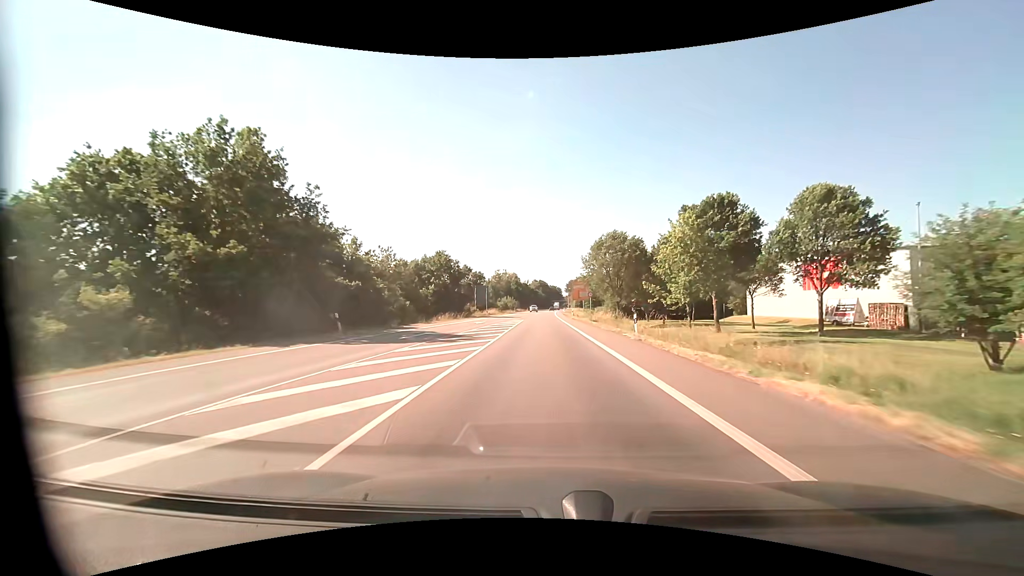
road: primary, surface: asphalt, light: Day
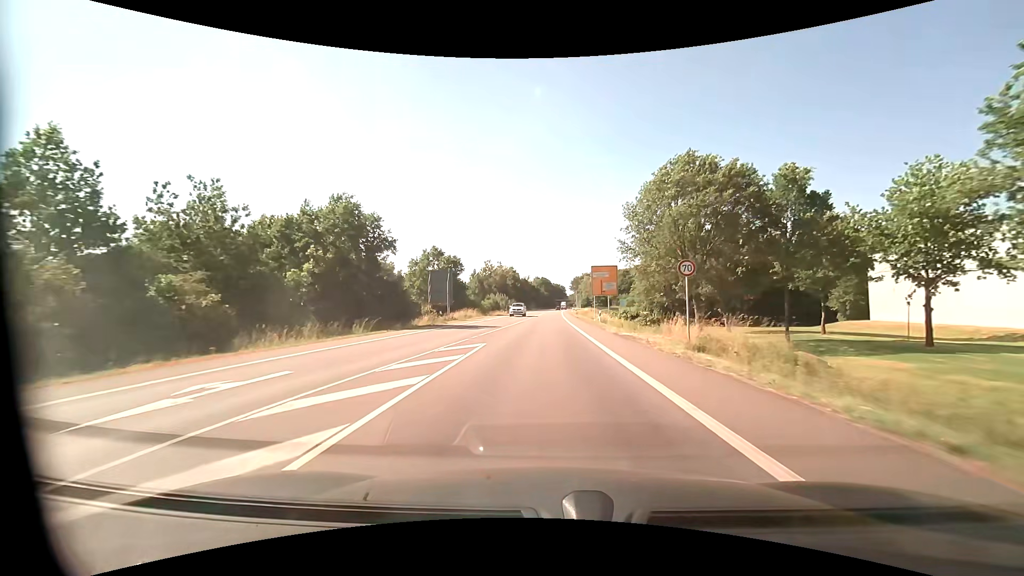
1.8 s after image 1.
(-0.1, +35.0) m; 0°
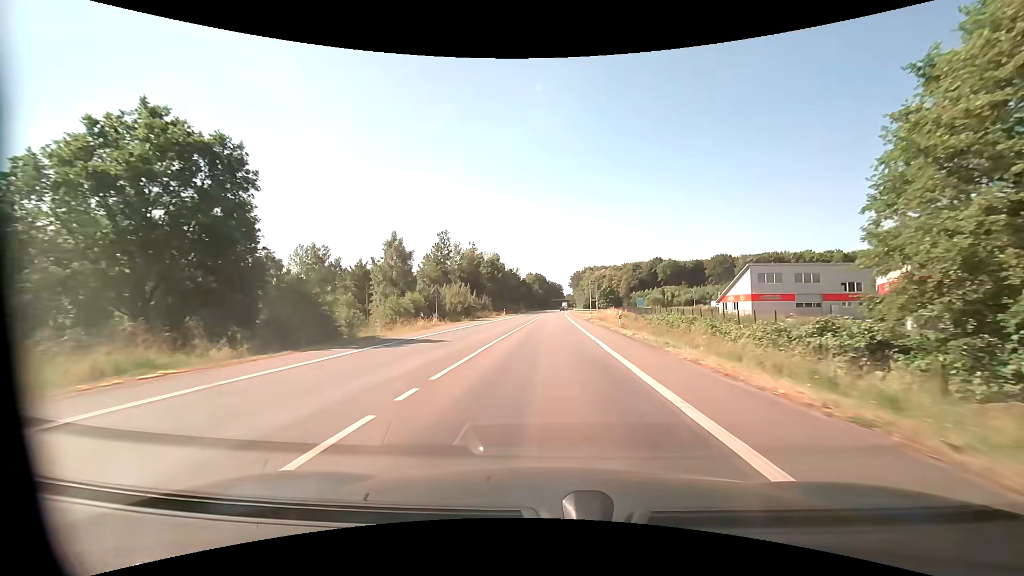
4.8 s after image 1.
(+0.3, +58.4) m; +1°
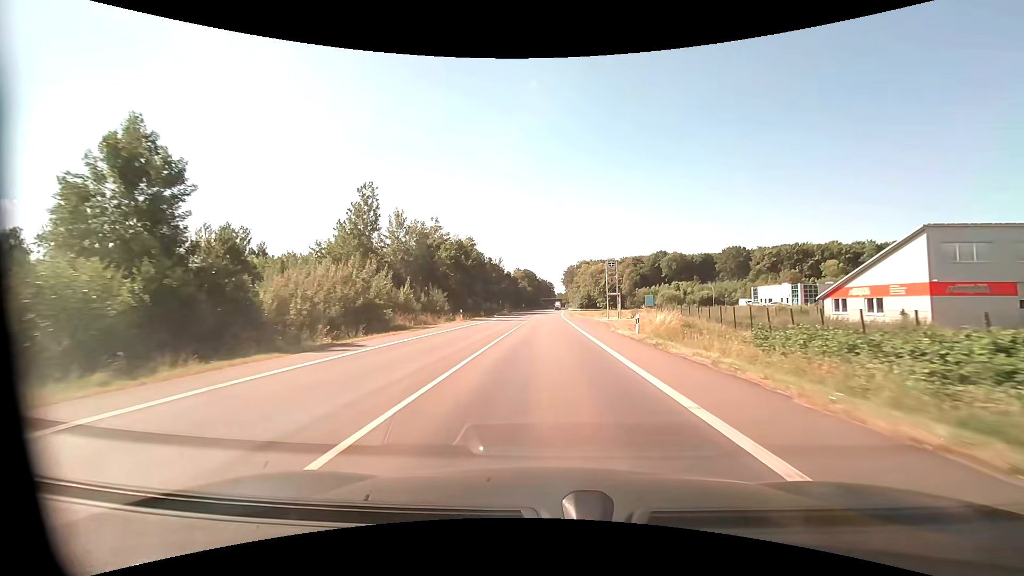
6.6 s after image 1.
(+0.2, +35.0) m; +1°
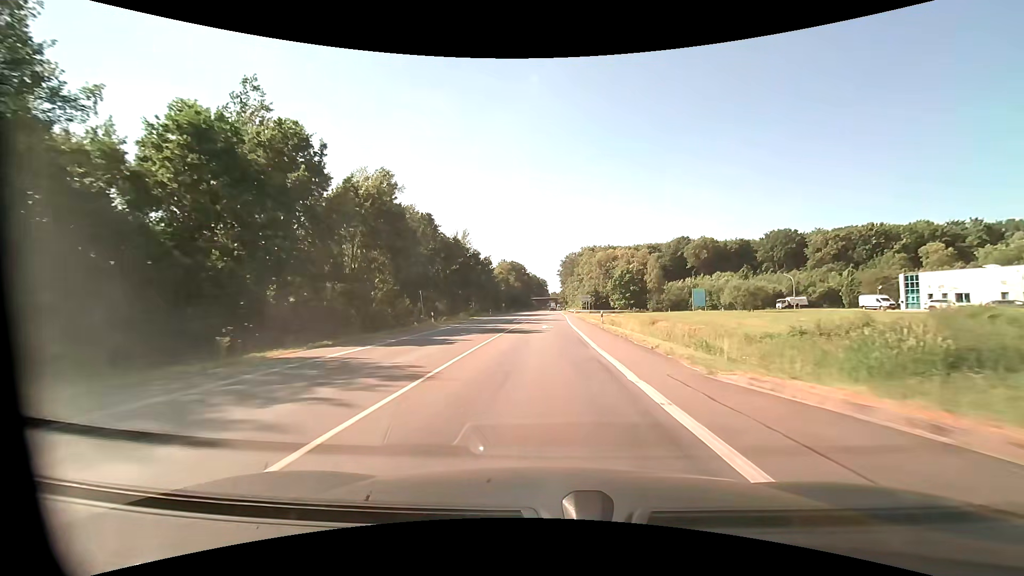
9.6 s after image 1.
(+0.5, +58.1) m; +1°
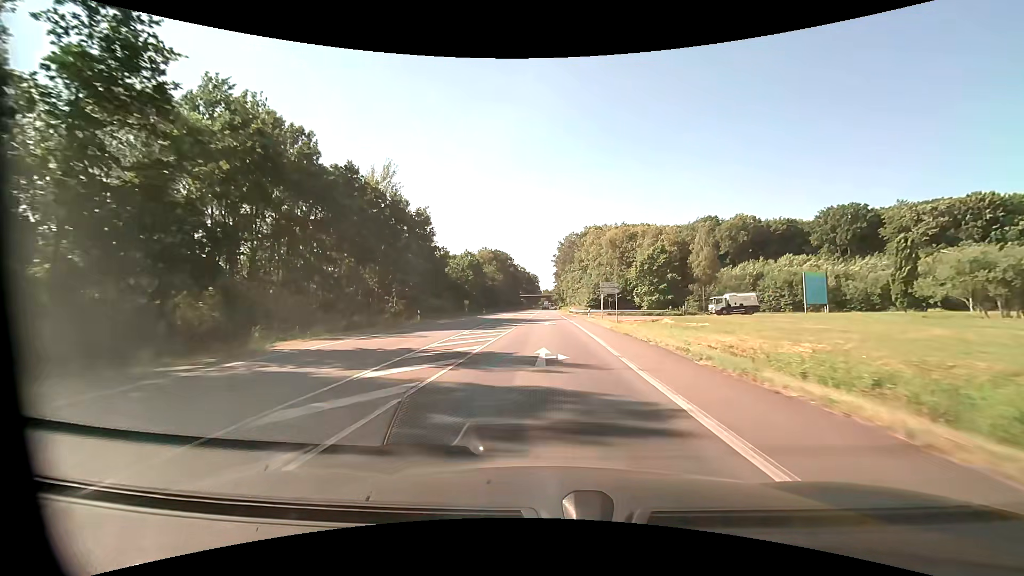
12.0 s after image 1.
(+0.3, +46.5) m; +1°
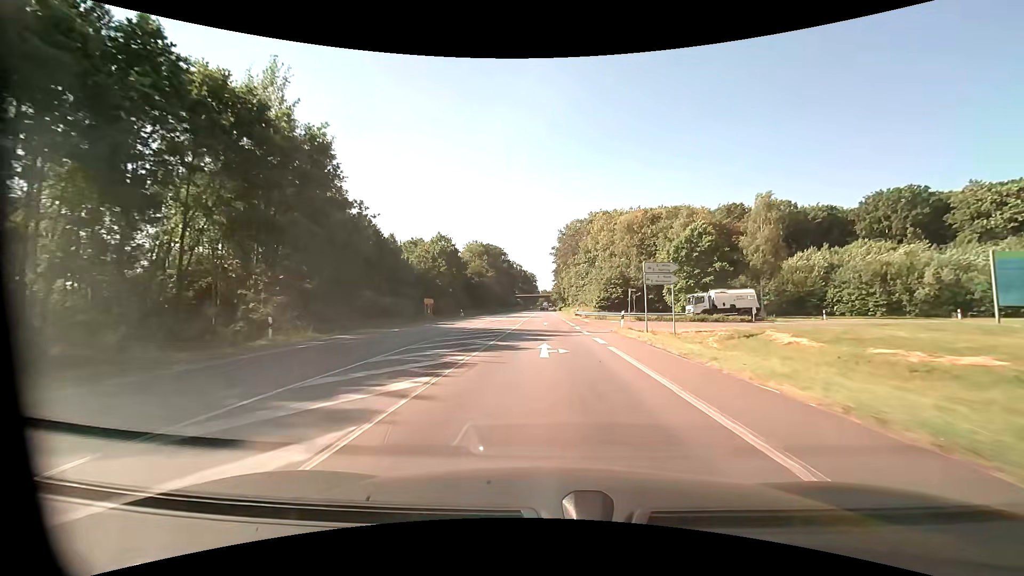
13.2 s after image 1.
(0.0, +23.3) m; 0°
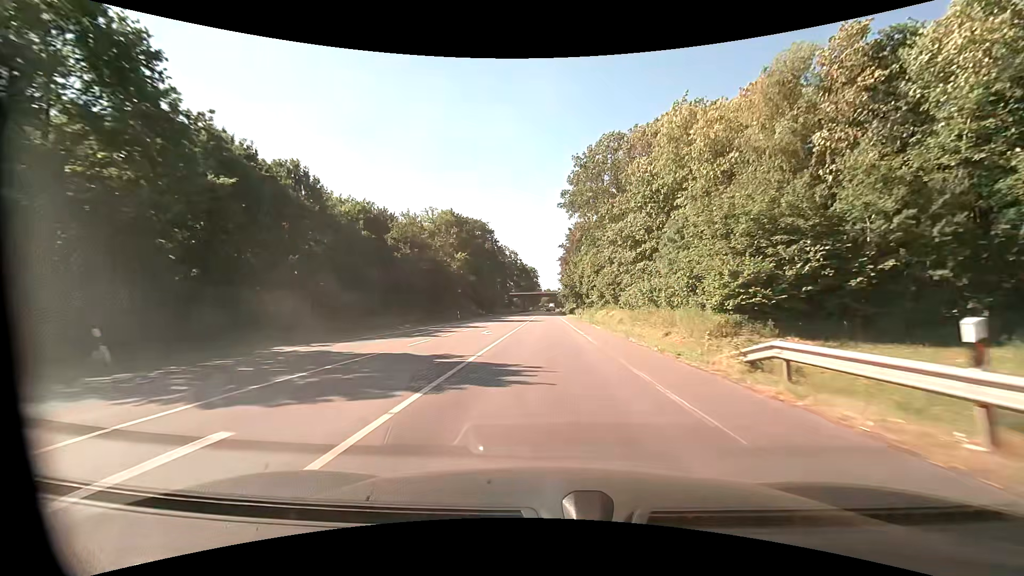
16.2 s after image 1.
(-0.2, +58.1) m; 0°
(0, +10) (0, +20) (0, +30) (0, +40) (0, +50) (0, +60) (0, +70) (0, +80) (0, +90) (0, +100) m
